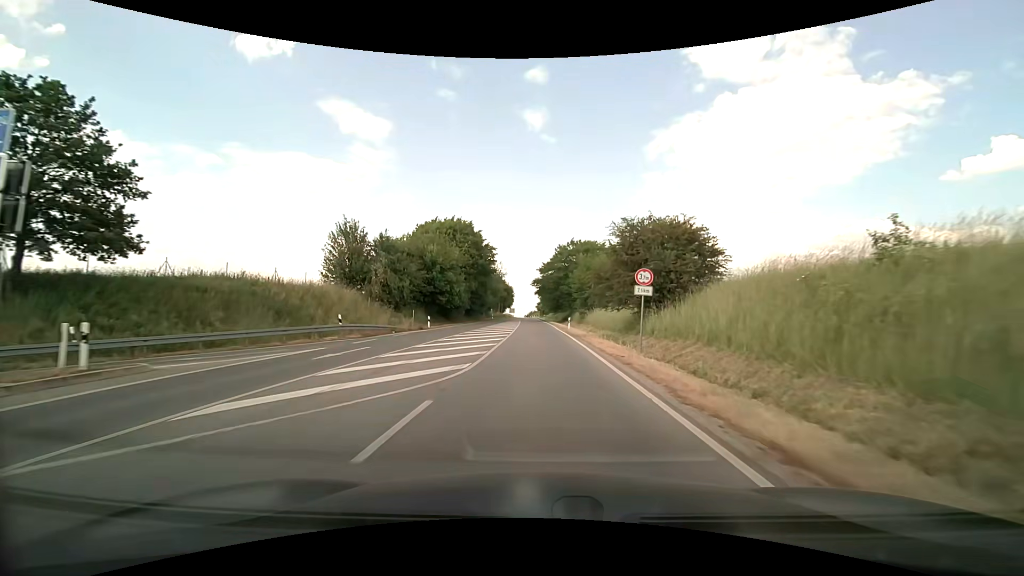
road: secondary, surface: asphalt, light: Day
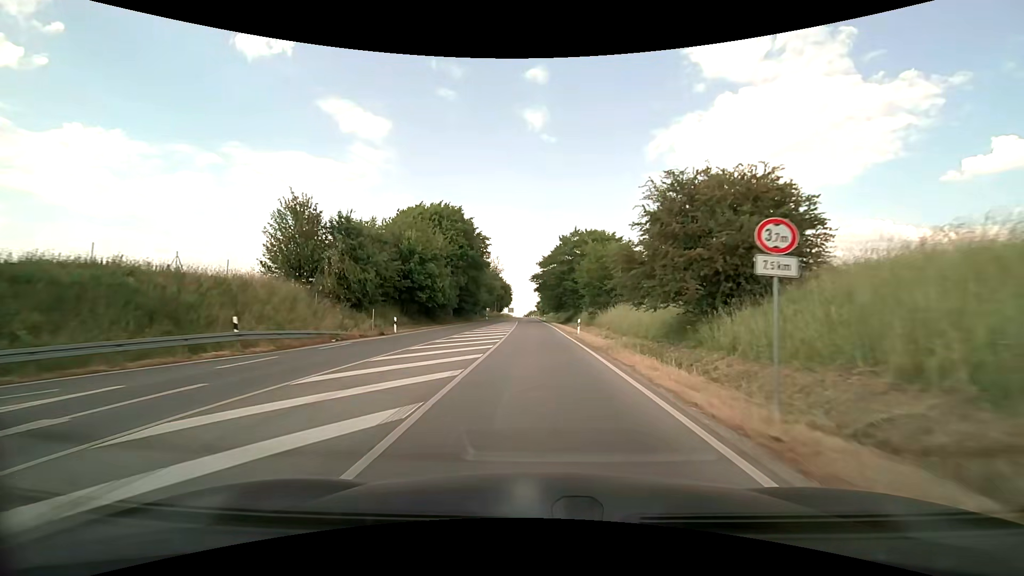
(0.0, +9.7) m; 0°
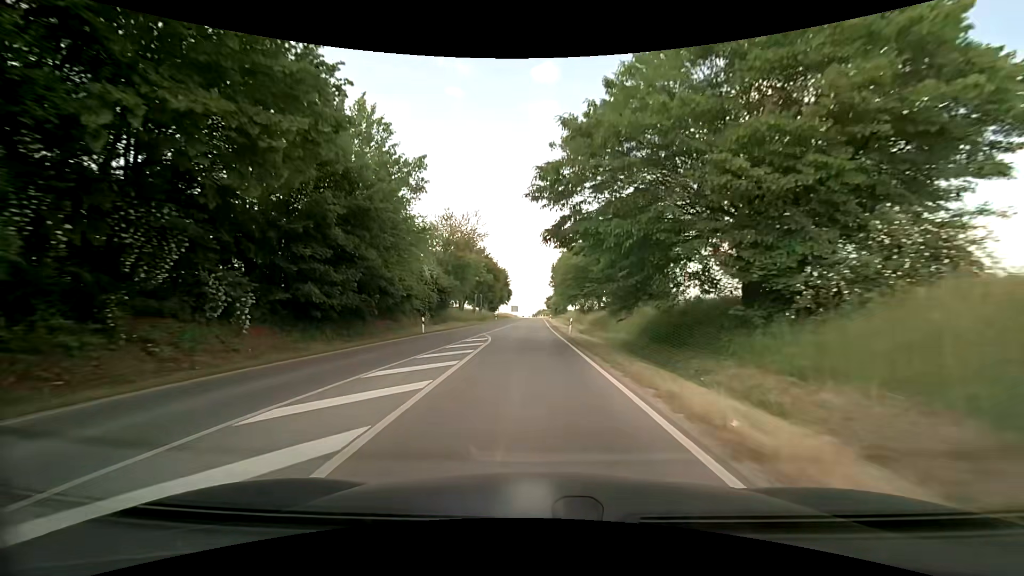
(-0.4, +50.0) m; -1°
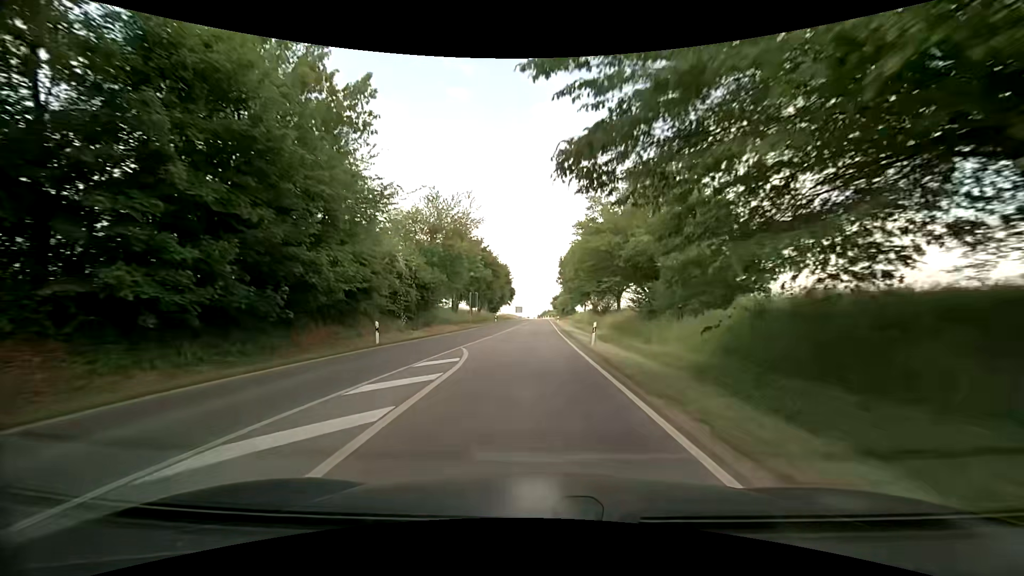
(-0.1, +10.3) m; -1°
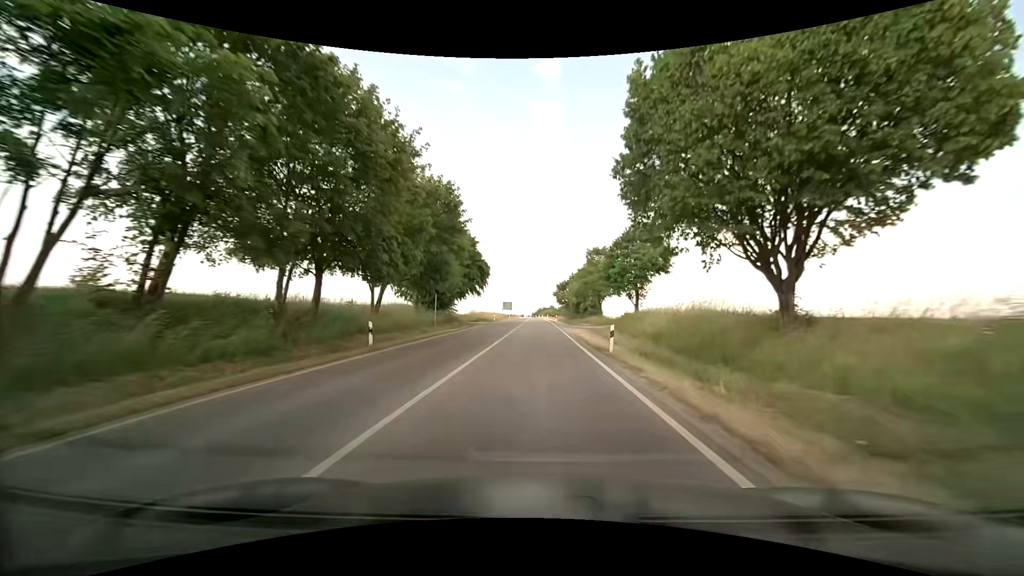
(0.0, +52.8) m; +1°
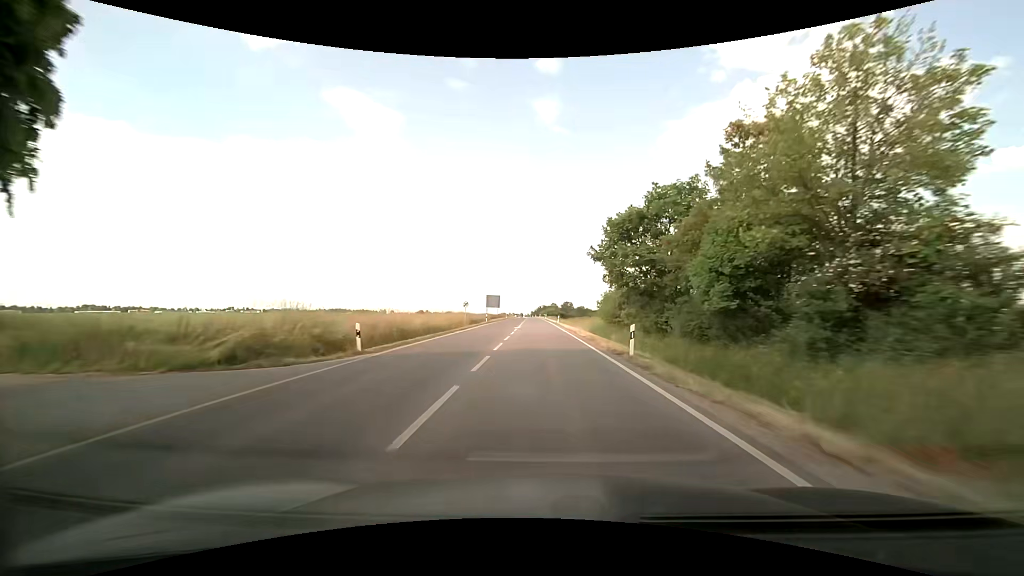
(-0.7, +55.3) m; 0°
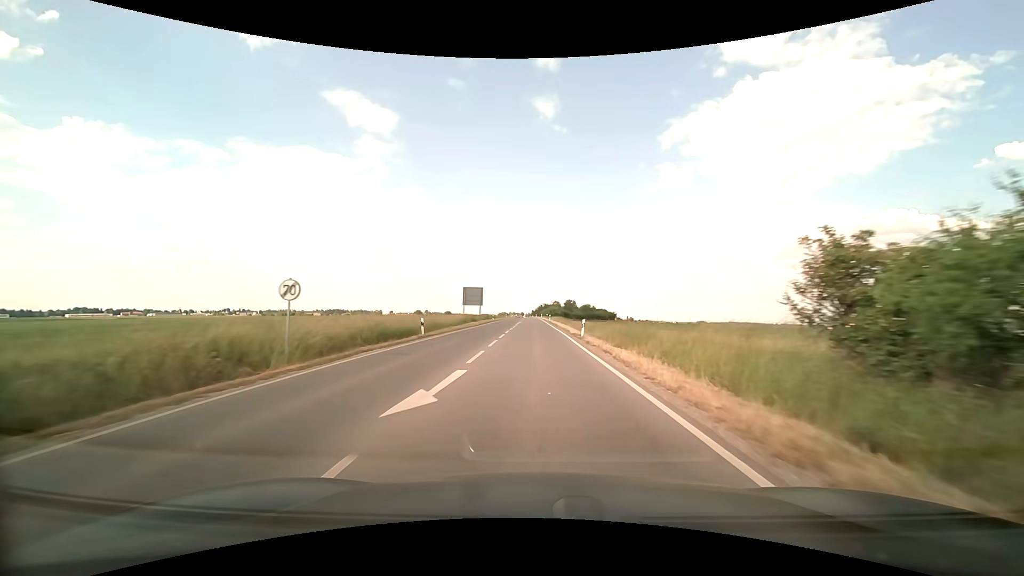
(+0.3, +34.4) m; 0°
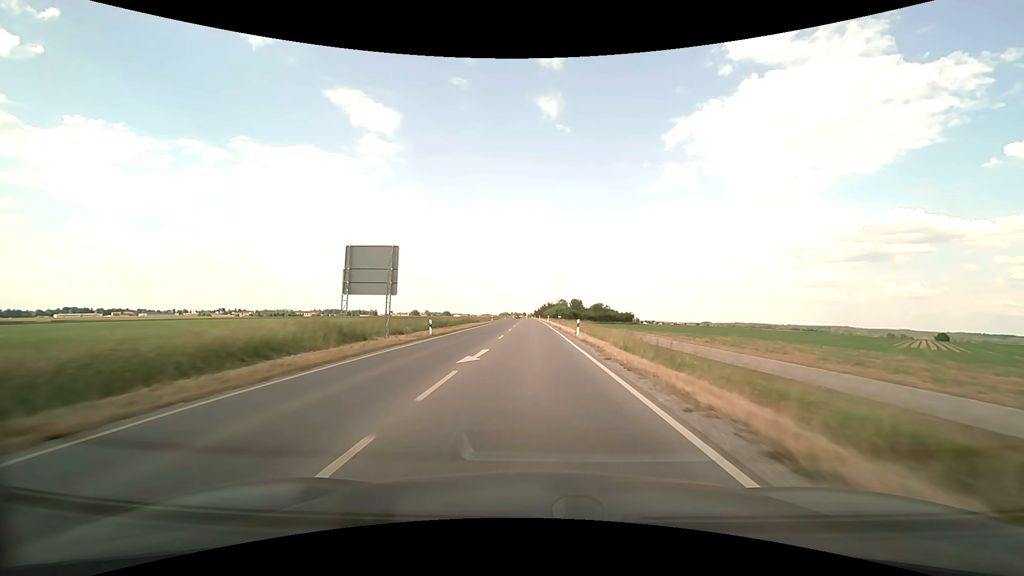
(-0.4, +47.8) m; 0°
(0, +10) (0, +20) (0, +30) (0, +40) (0, +50) (-1, +60) (-1, +70) (-1, +80) (-1, +90) (-1, +100) m
